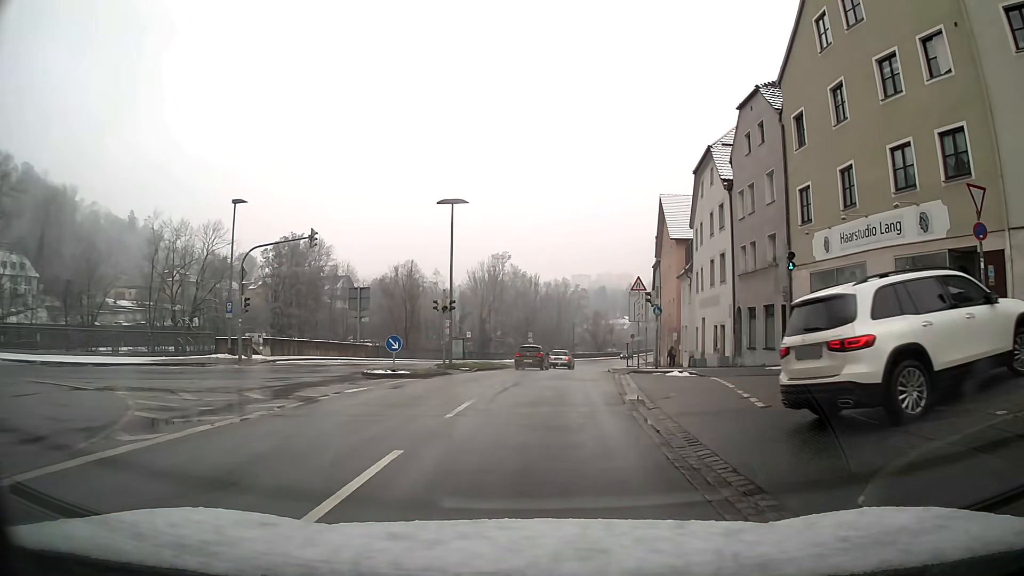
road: primary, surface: asphalt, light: Day
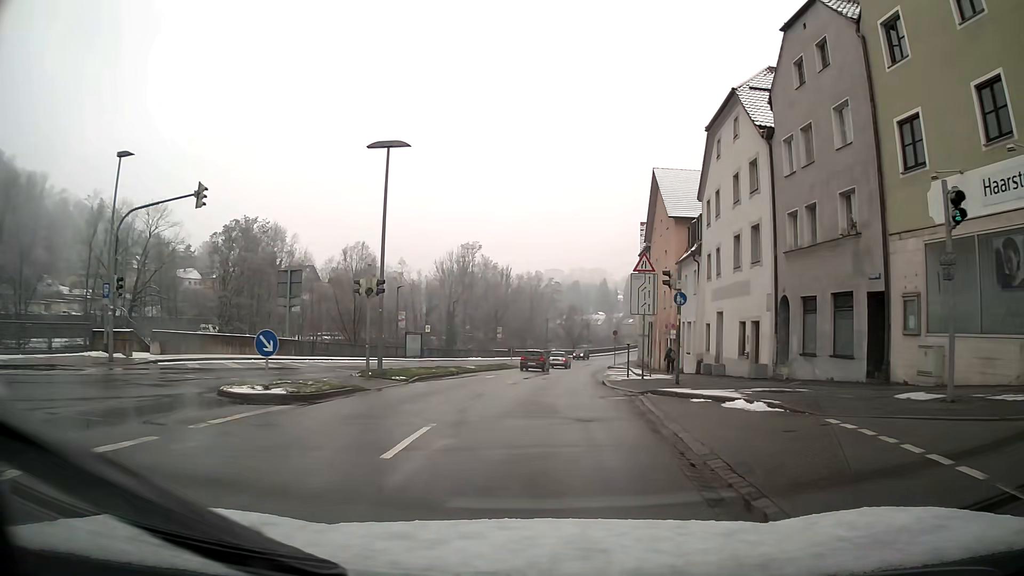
(+0.2, +9.8) m; +2°
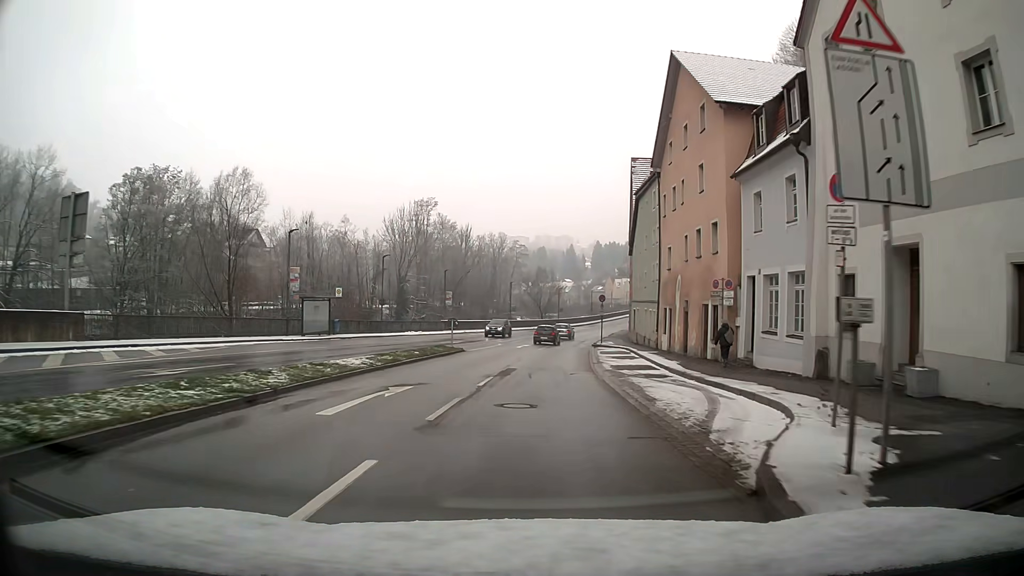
(+0.5, +19.4) m; +3°
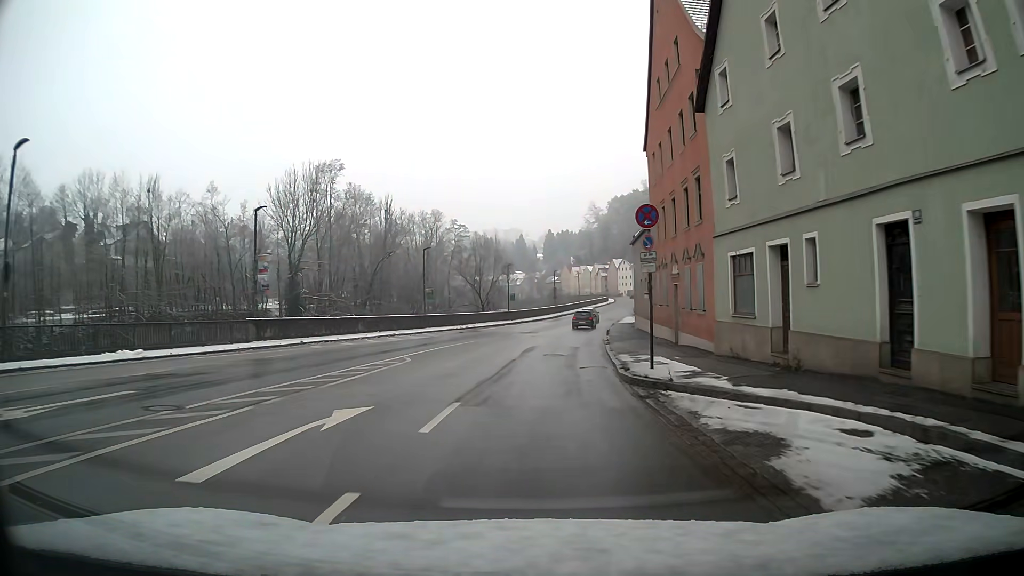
(+1.4, +37.7) m; +4°
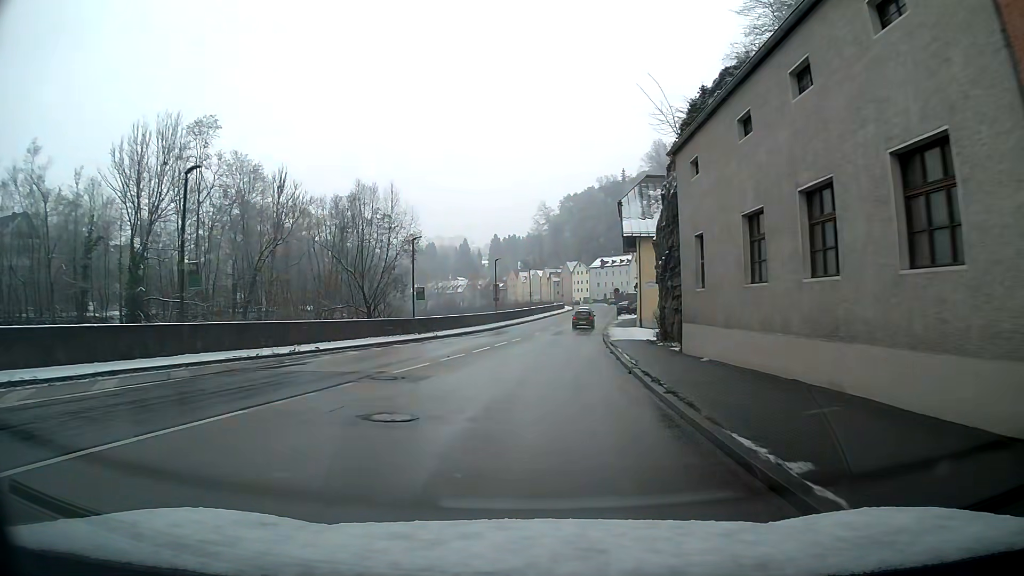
(+1.2, +30.7) m; +4°
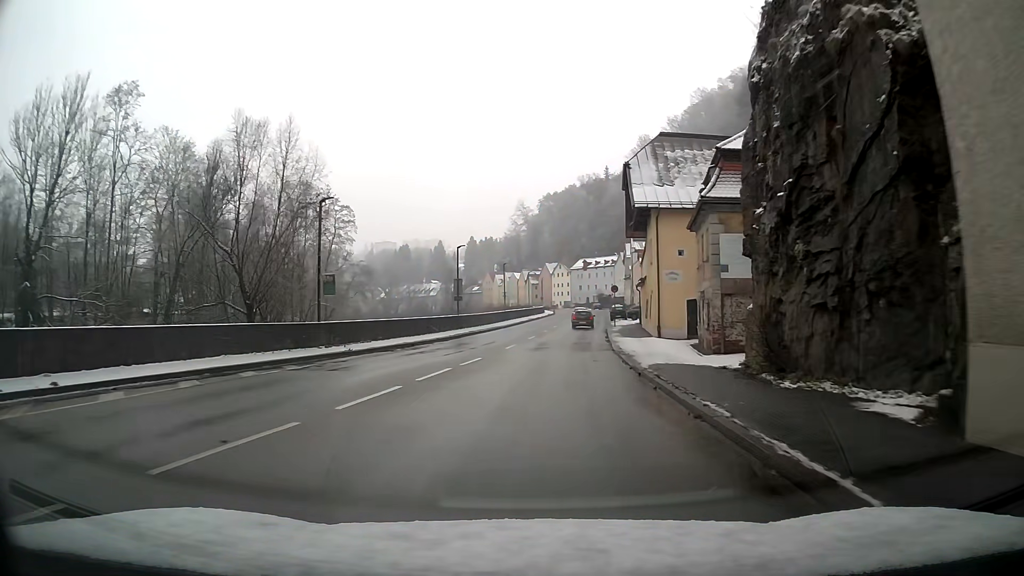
(+0.3, +15.3) m; +2°
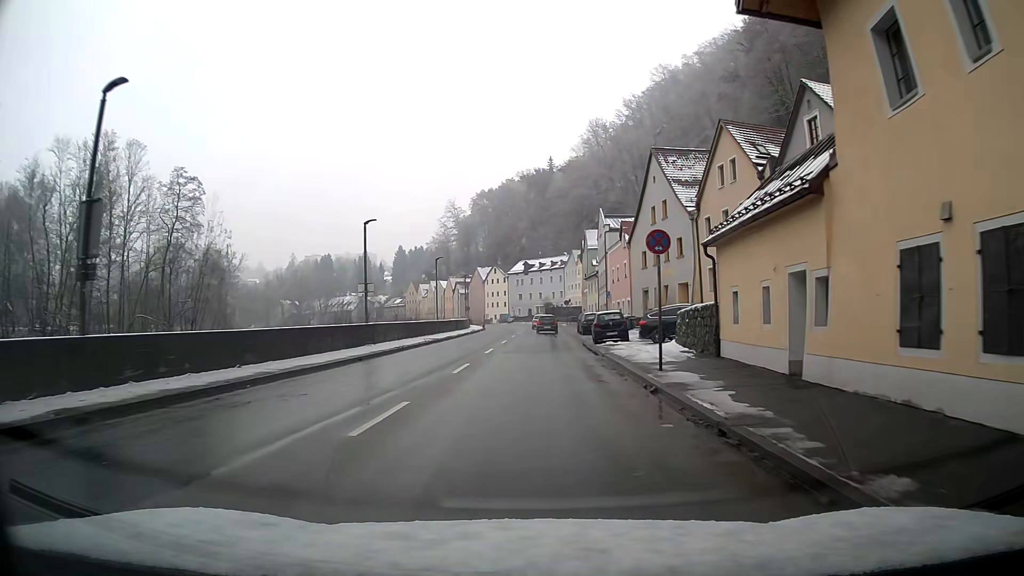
(+1.9, +37.8) m; +5°
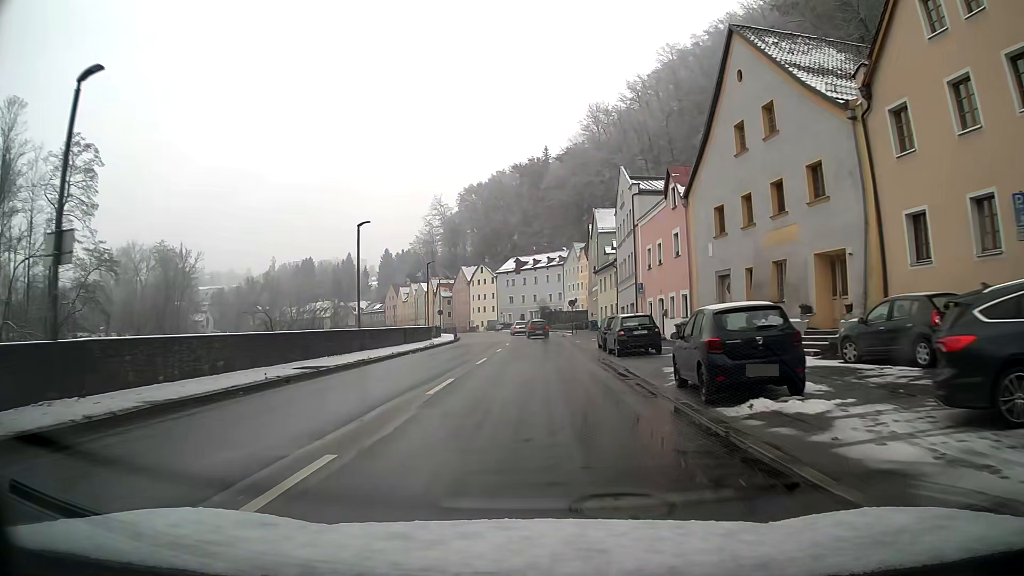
(+0.1, +22.4) m; 0°
(0, +10) (0, +20) (0, +30) (0, +40) (0, +50) (-1, +60) (-2, +70) (-3, +80) (-5, +90) (-8, +99) m
